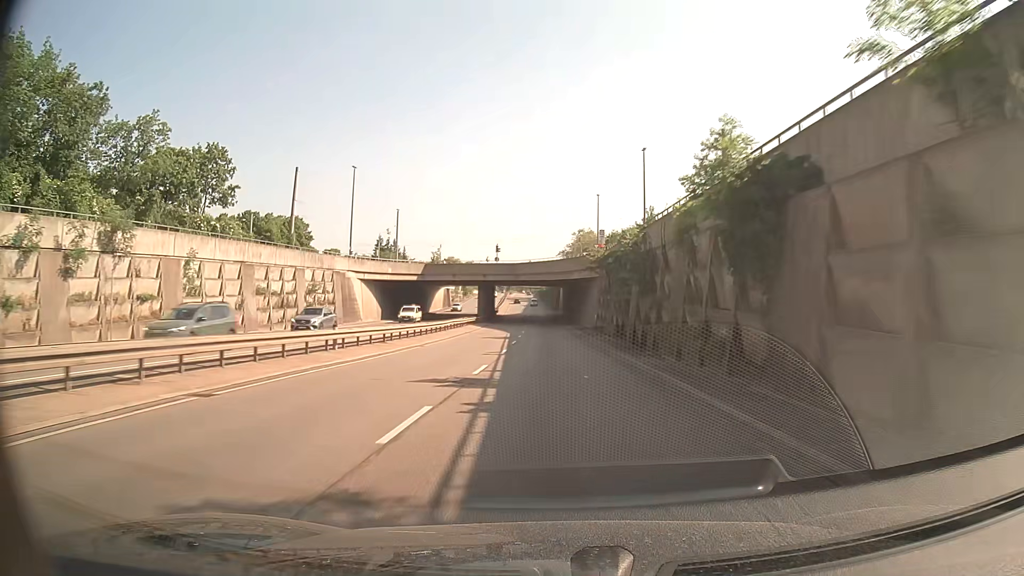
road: trunk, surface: asphalt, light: Day
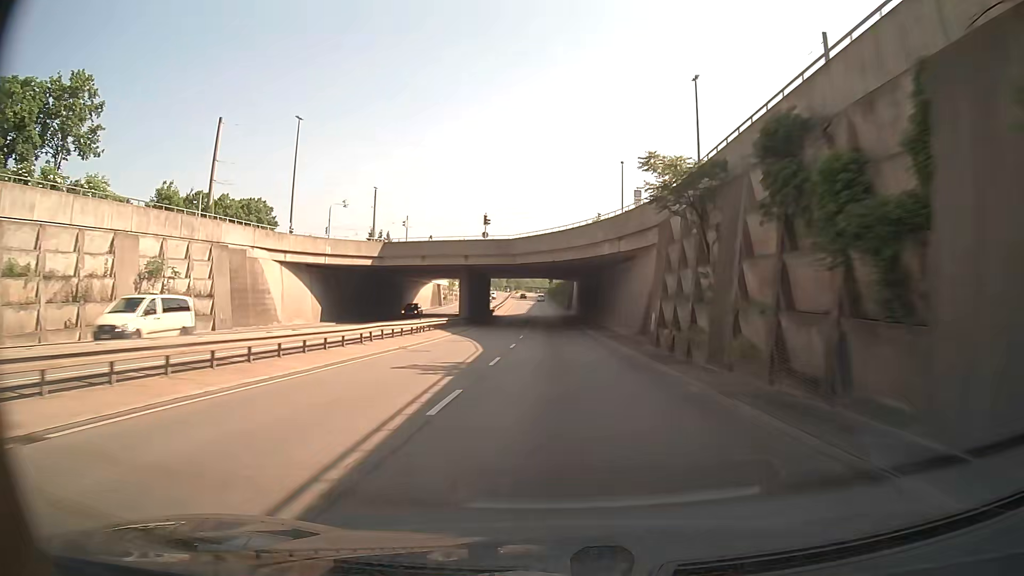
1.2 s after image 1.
(-0.2, +25.1) m; -1°
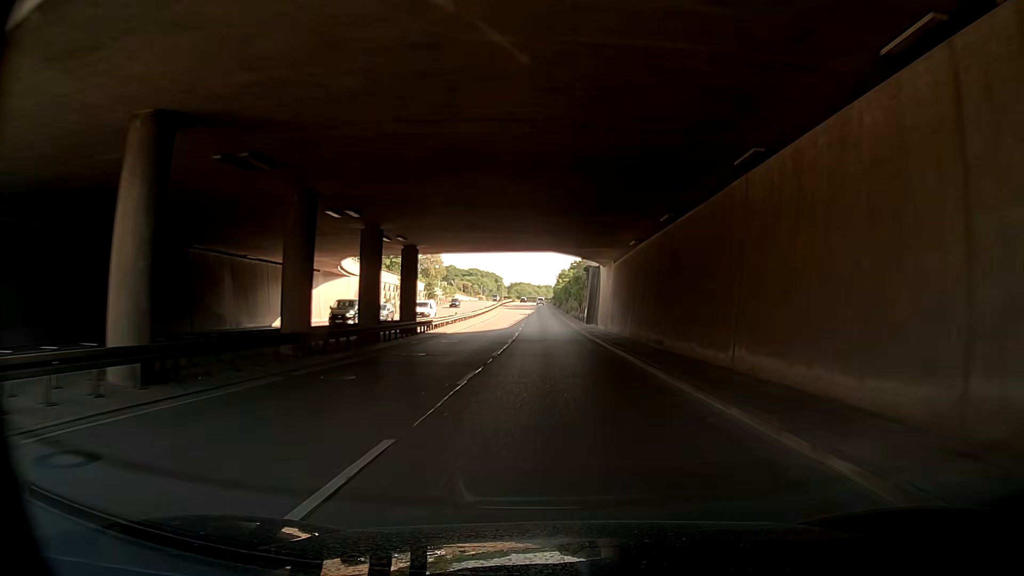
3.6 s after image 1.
(-0.2, +49.9) m; -1°
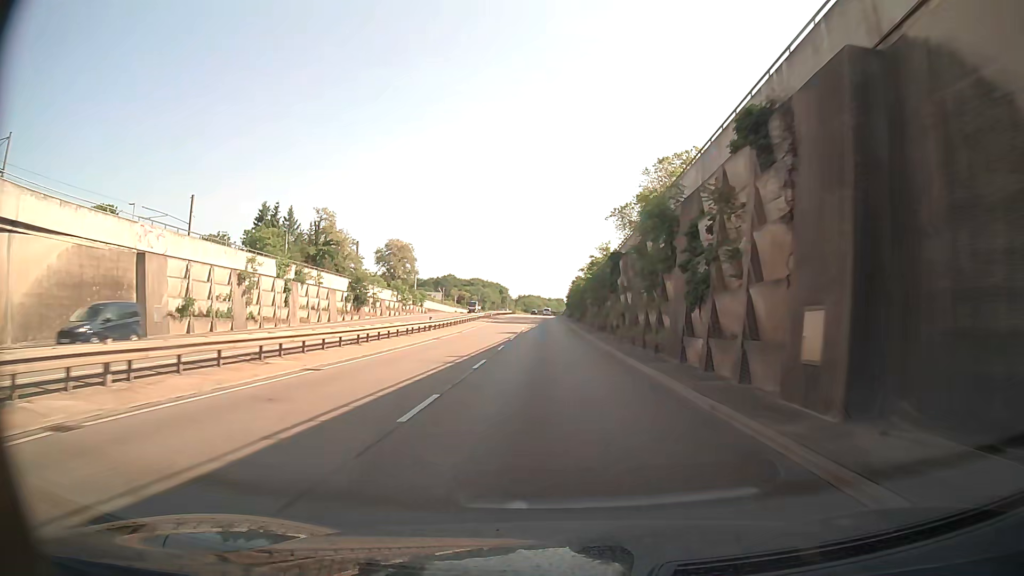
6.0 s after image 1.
(-1.6, +49.5) m; -1°
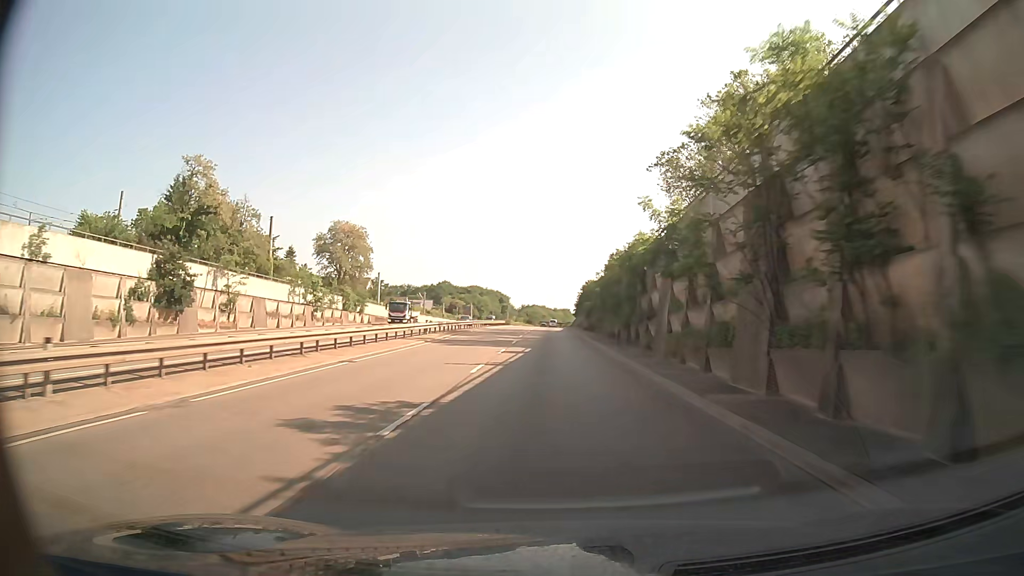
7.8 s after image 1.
(+0.2, +37.0) m; 0°
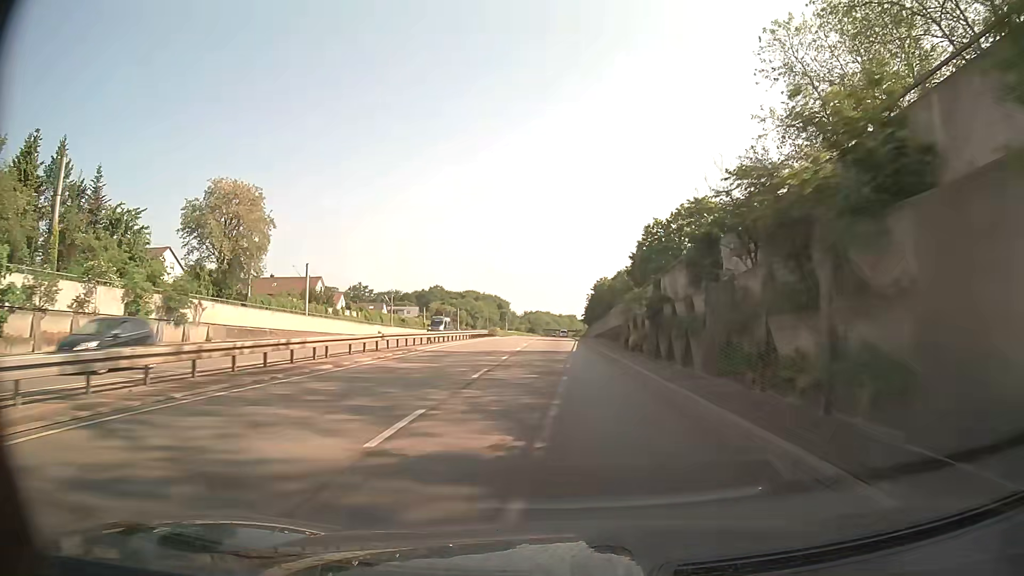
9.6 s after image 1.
(-0.1, +36.9) m; 0°
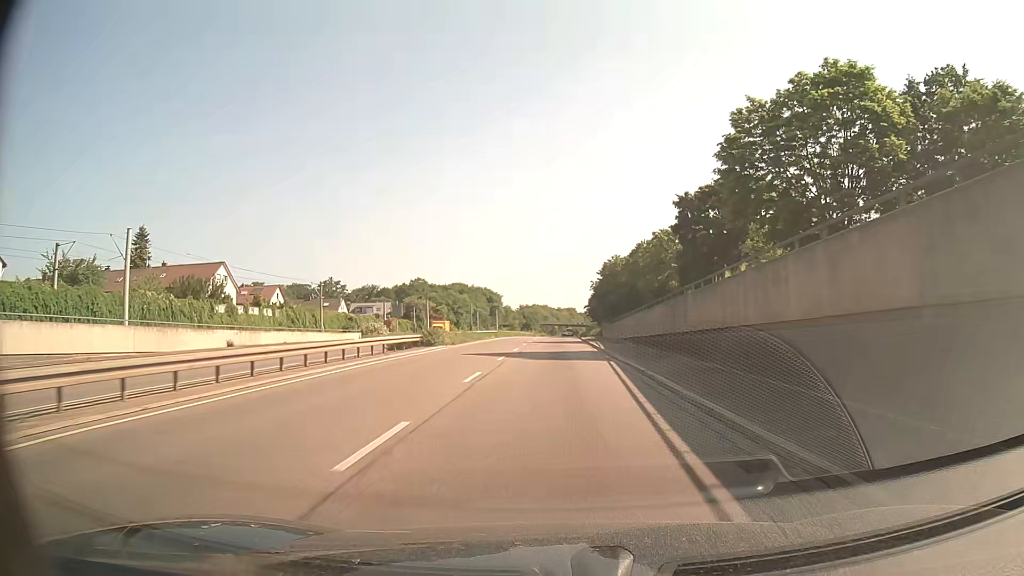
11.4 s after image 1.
(0.0, +37.0) m; 0°
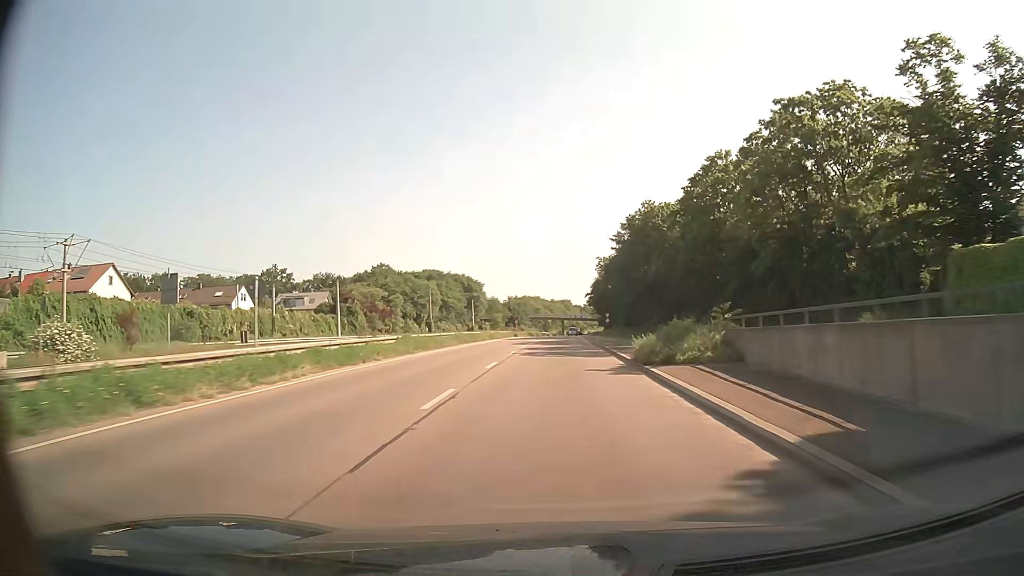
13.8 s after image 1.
(+0.2, +49.9) m; 0°
(0, +10) (0, +20) (0, +30) (0, +40) (+1, +50) (+1, +60) (+1, +70) (+1, +80) (+2, +90) (+2, +100) m
